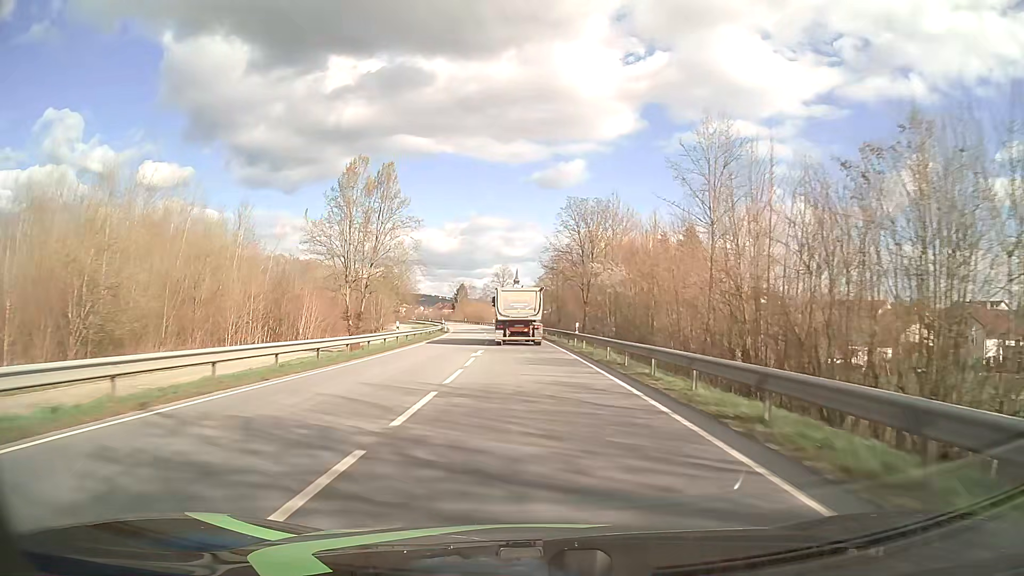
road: primary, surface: asphalt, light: Day
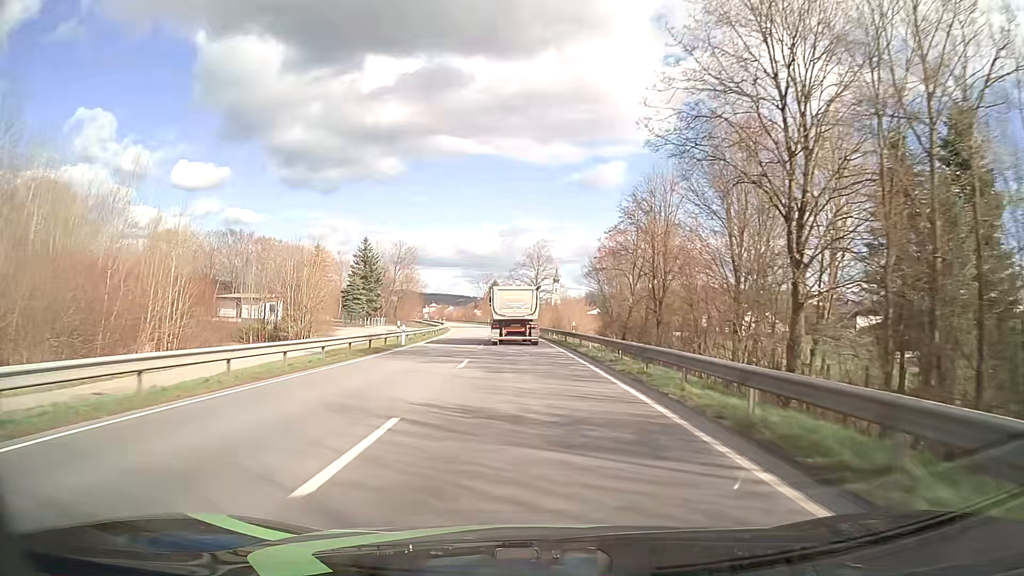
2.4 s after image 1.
(-1.3, +47.6) m; -3°
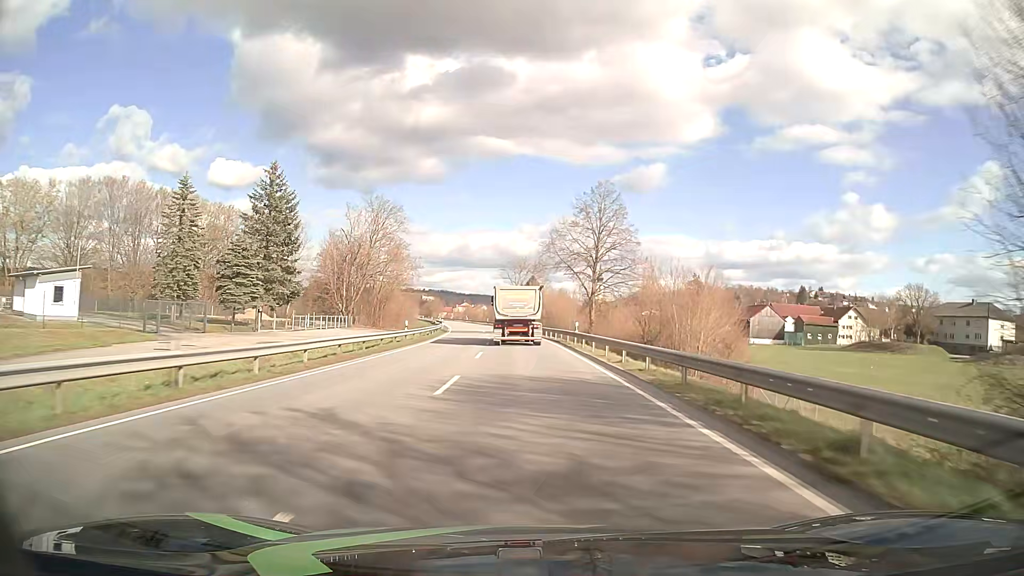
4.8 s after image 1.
(-1.5, +47.3) m; -3°
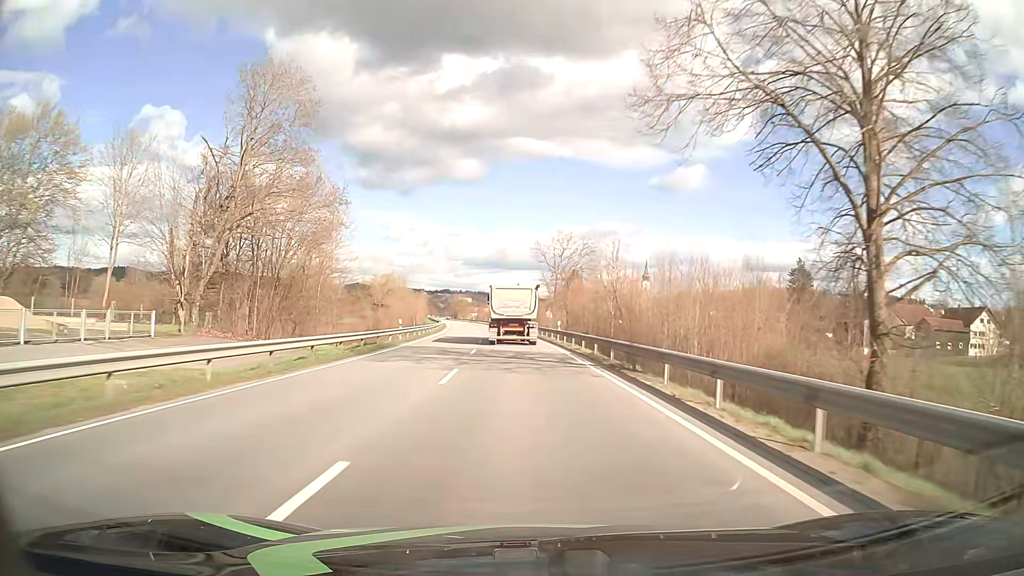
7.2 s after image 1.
(-1.2, +47.1) m; -3°
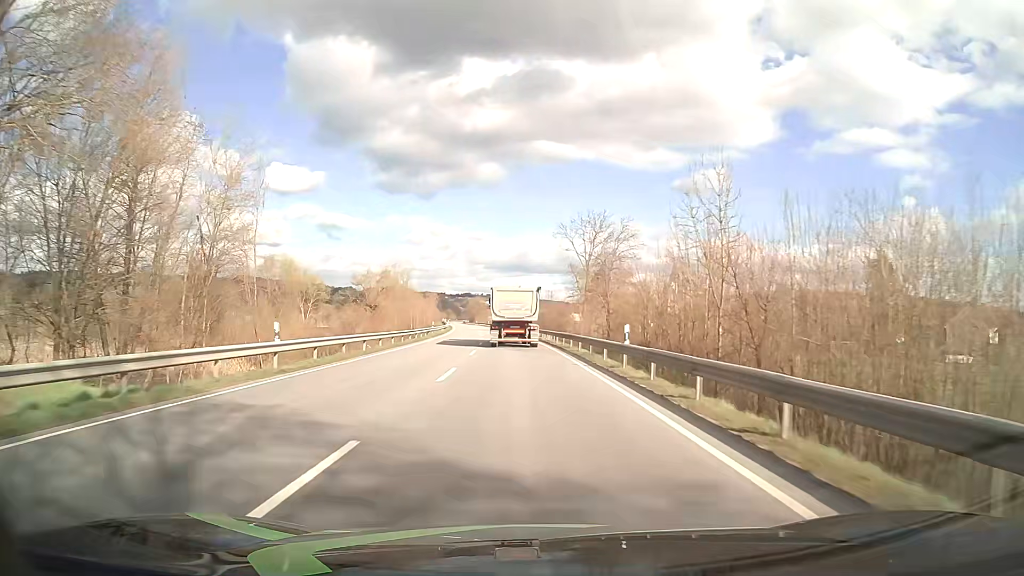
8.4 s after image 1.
(-0.4, +23.5) m; -1°
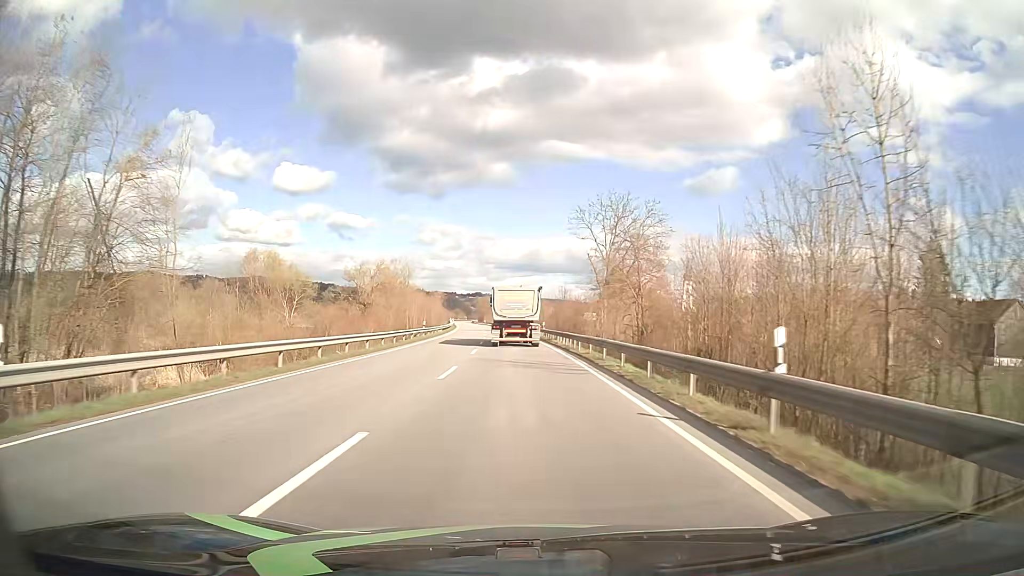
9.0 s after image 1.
(-0.2, +11.8) m; -1°
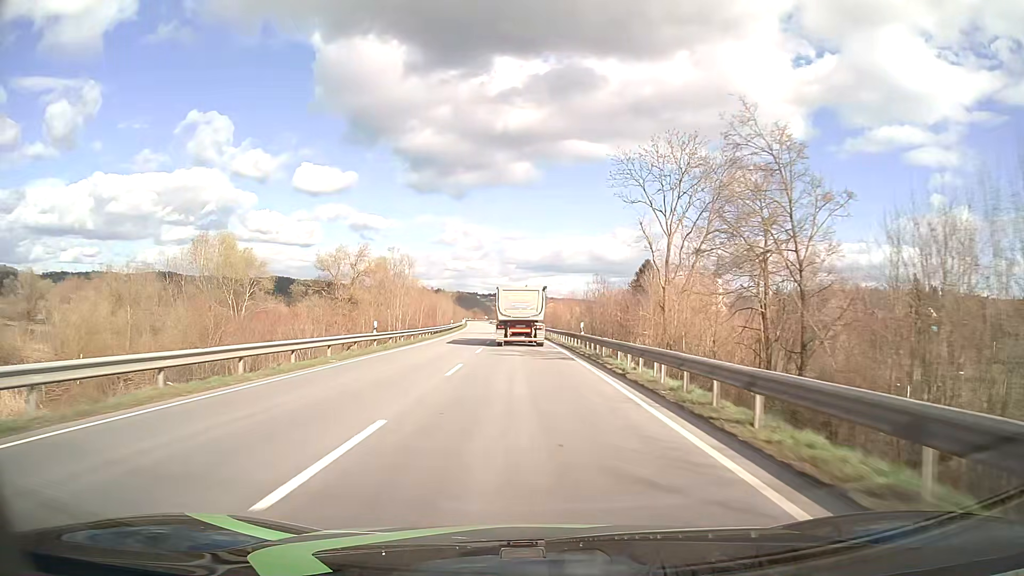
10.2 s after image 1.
(-0.4, +23.5) m; -2°
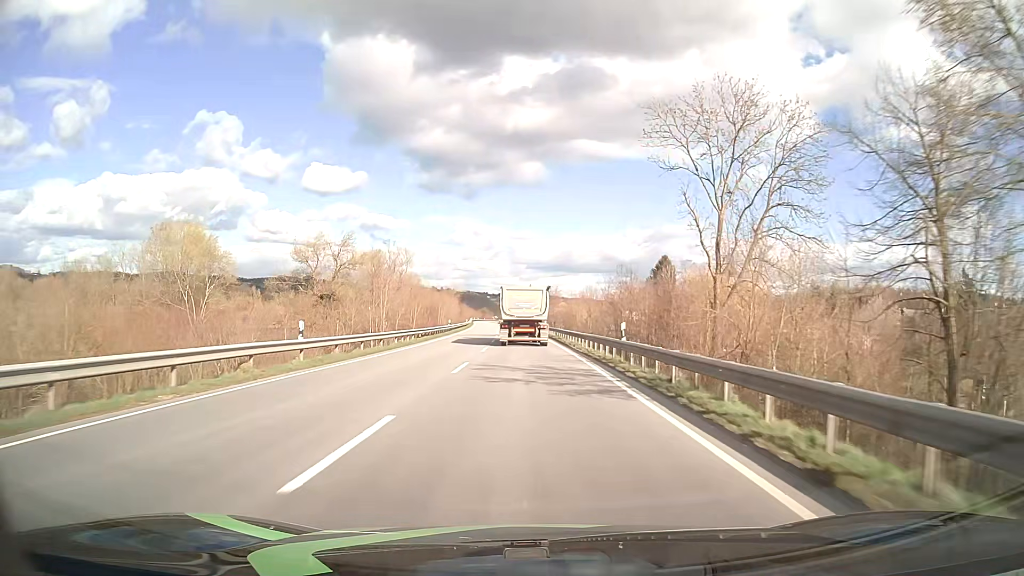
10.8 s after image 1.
(-0.1, +11.7) m; -1°
(0, +10) (0, +20) (0, +30) (-1, +40) (-1, +50) (-1, +60) (-2, +70) (-2, +80) (-3, +90) (-3, +100) m
